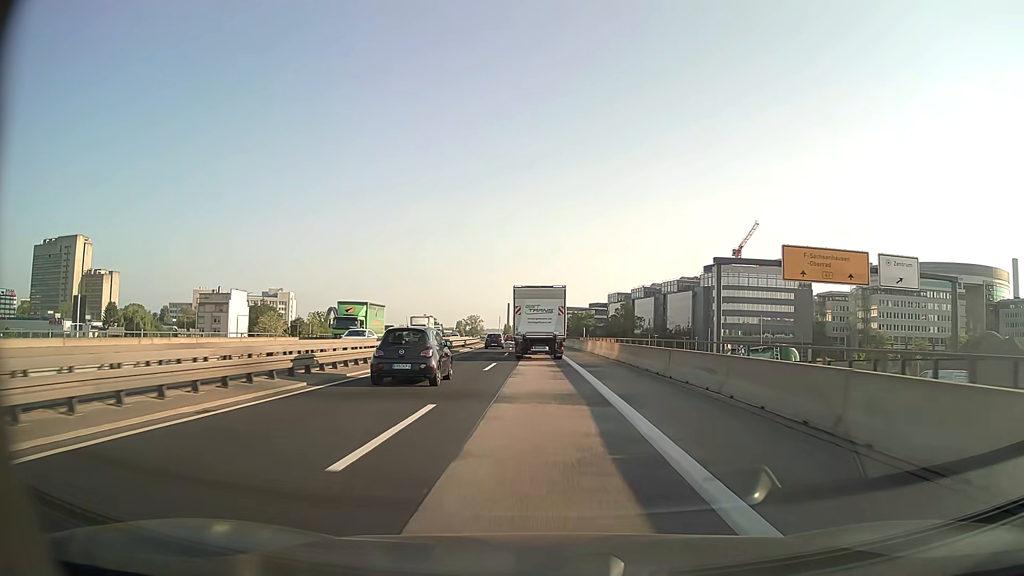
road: motorway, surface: asphalt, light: Day
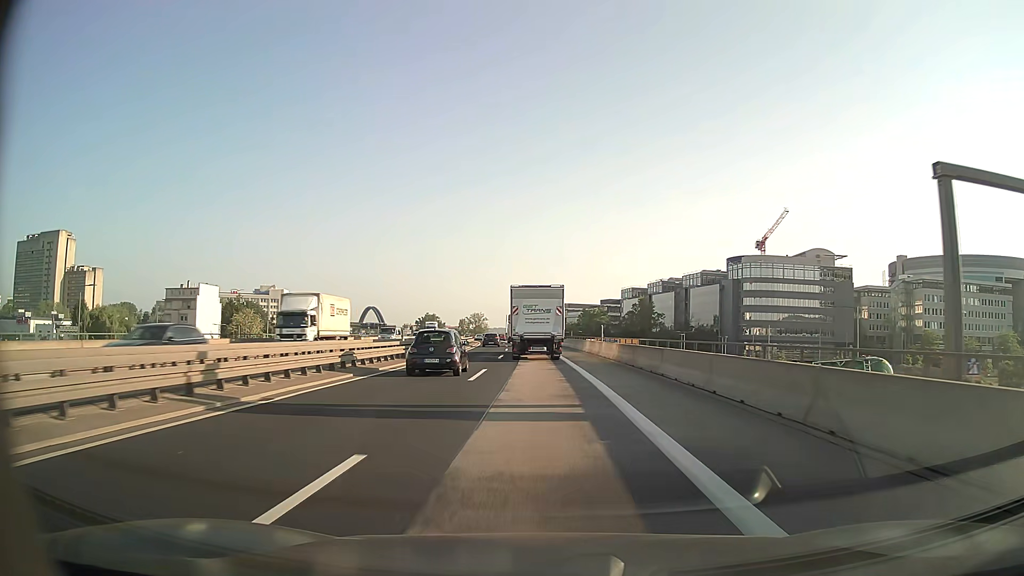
(-0.1, +23.1) m; -1°
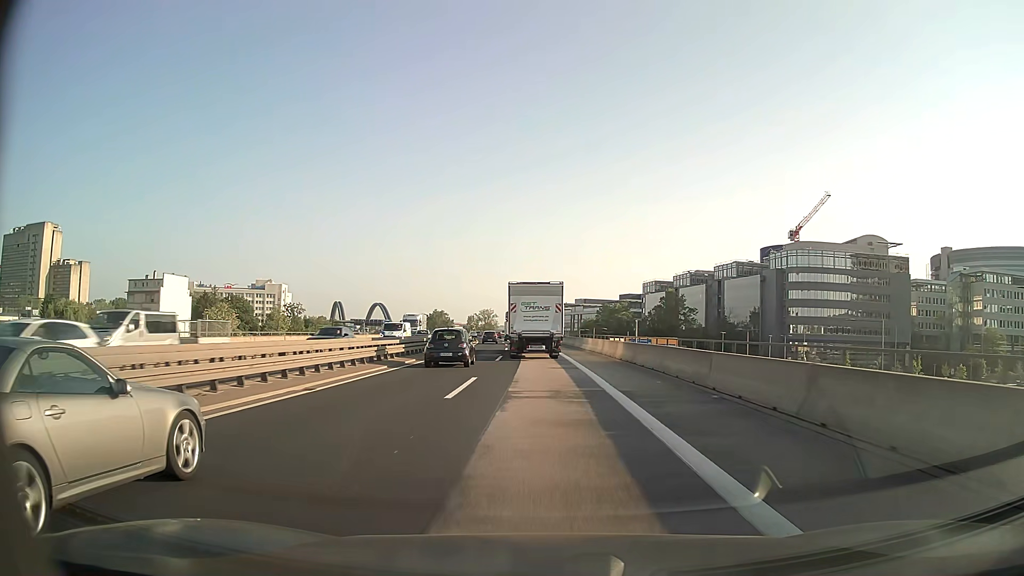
(-0.2, +23.5) m; -1°
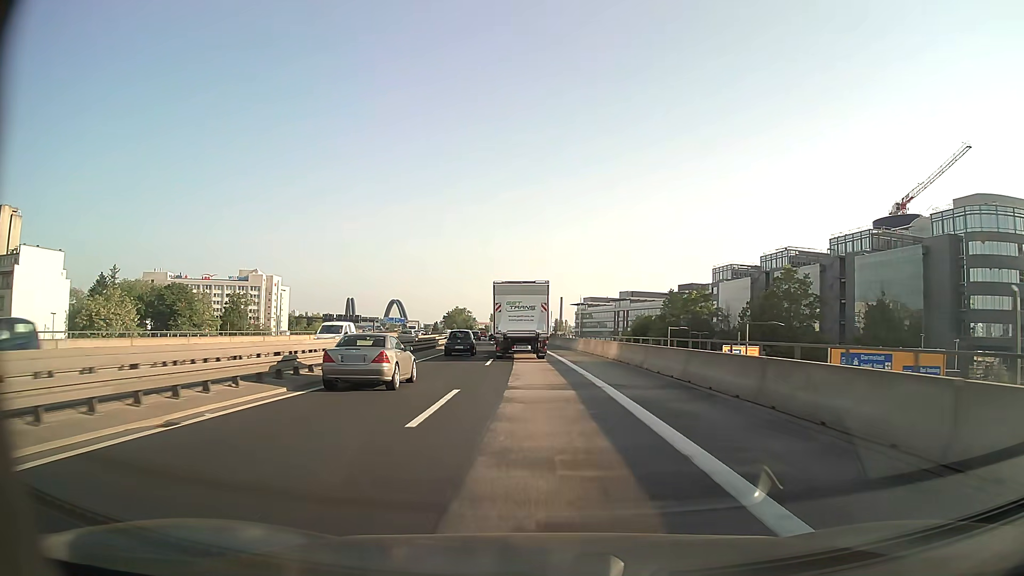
(-1.3, +58.1) m; -3°
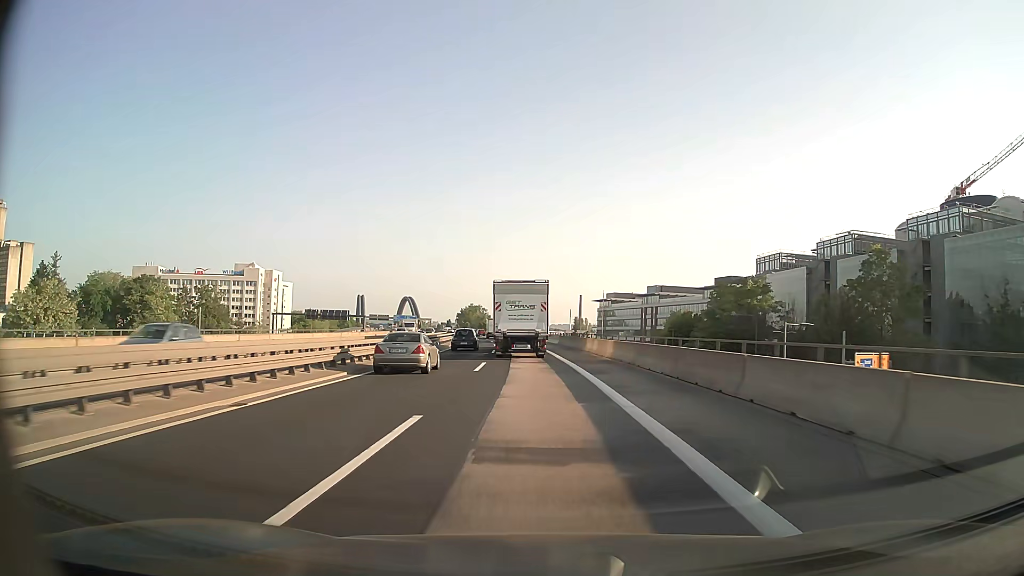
(-0.3, +23.1) m; -2°
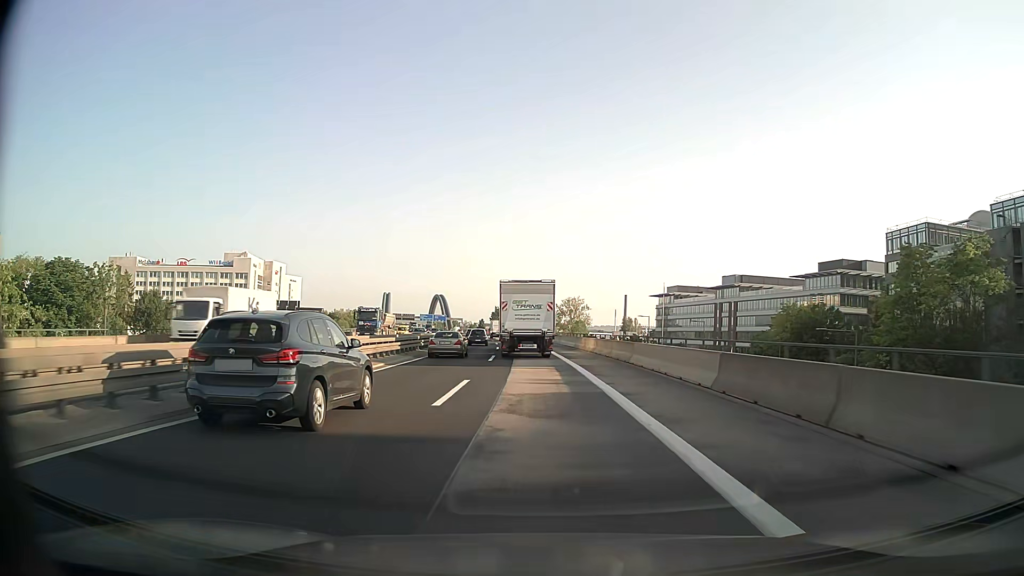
(-1.4, +46.4) m; -4°
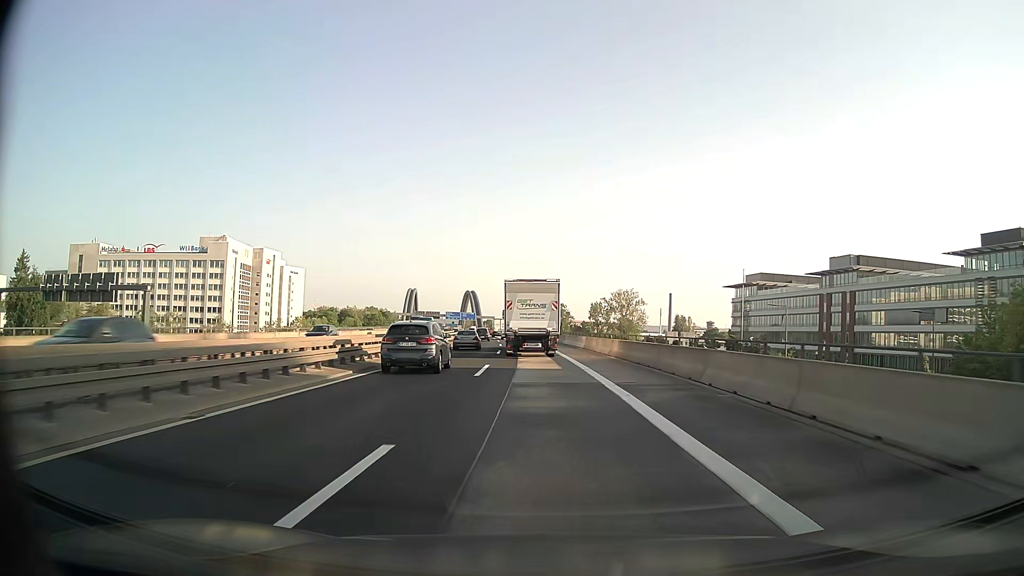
(-1.4, +46.2) m; -3°
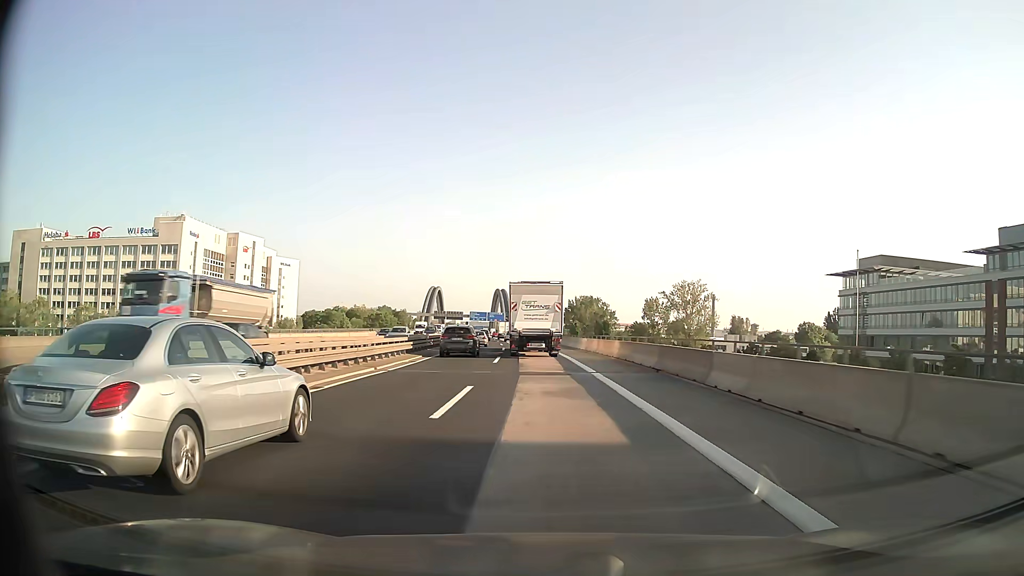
(-1.3, +45.2) m; -3°
(0, +10) (0, +20) (0, +30) (-1, +40) (-1, +50) (-2, +60) (-2, +70) (-3, +80) (-4, +90) (-5, +100) m
